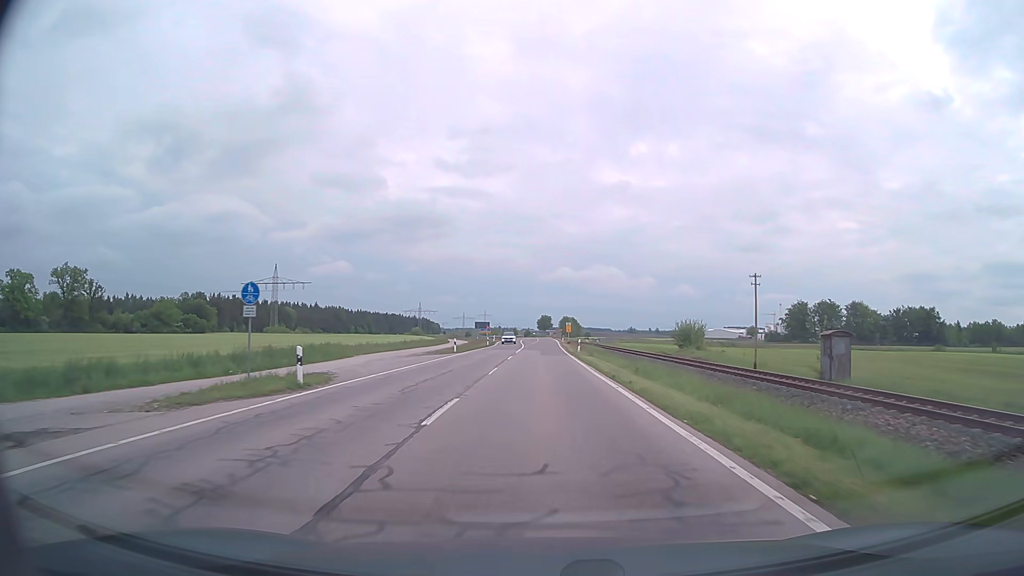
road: secondary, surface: asphalt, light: Day
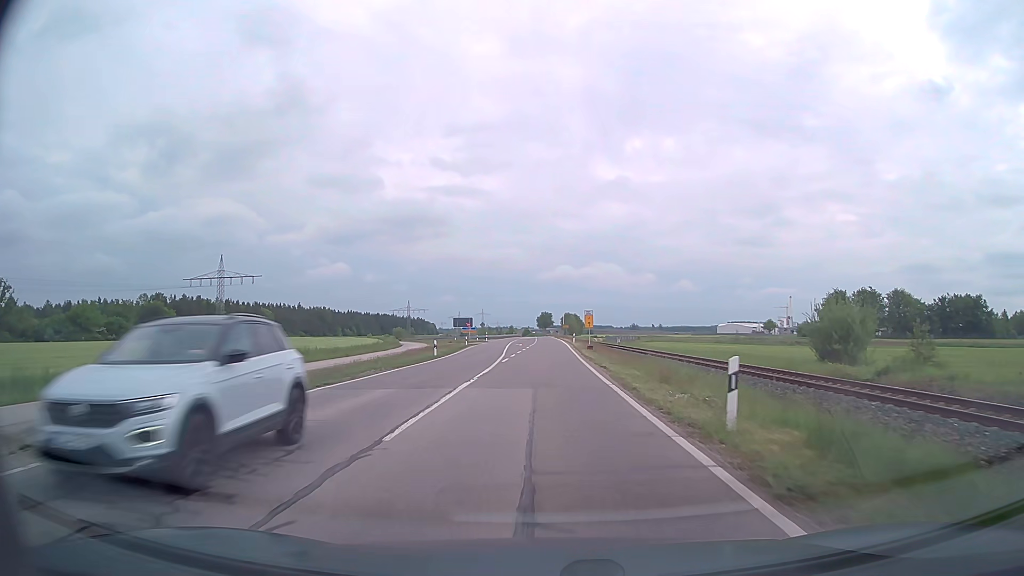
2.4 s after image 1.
(0.0, +38.9) m; 0°
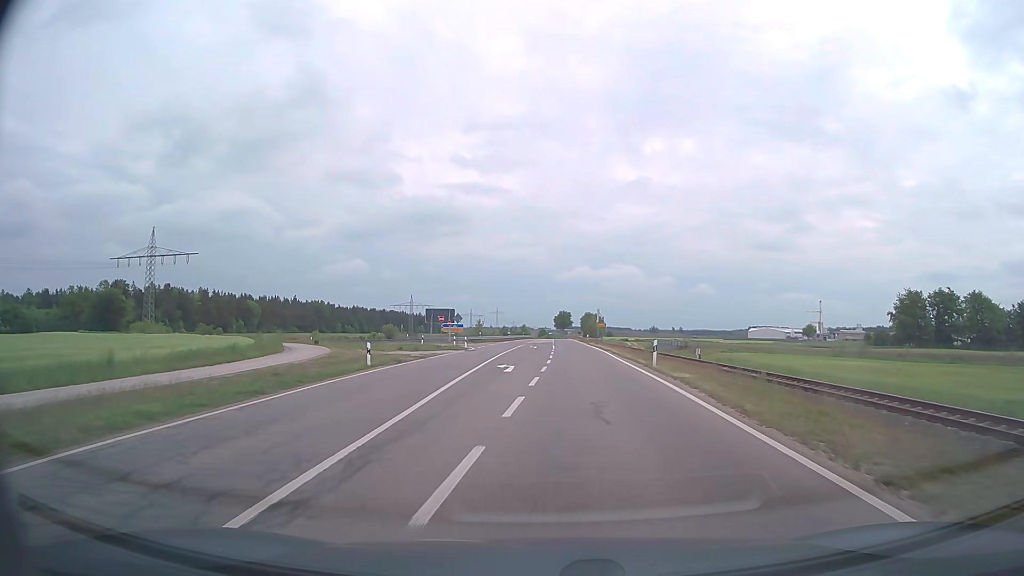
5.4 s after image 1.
(-0.4, +43.8) m; -1°
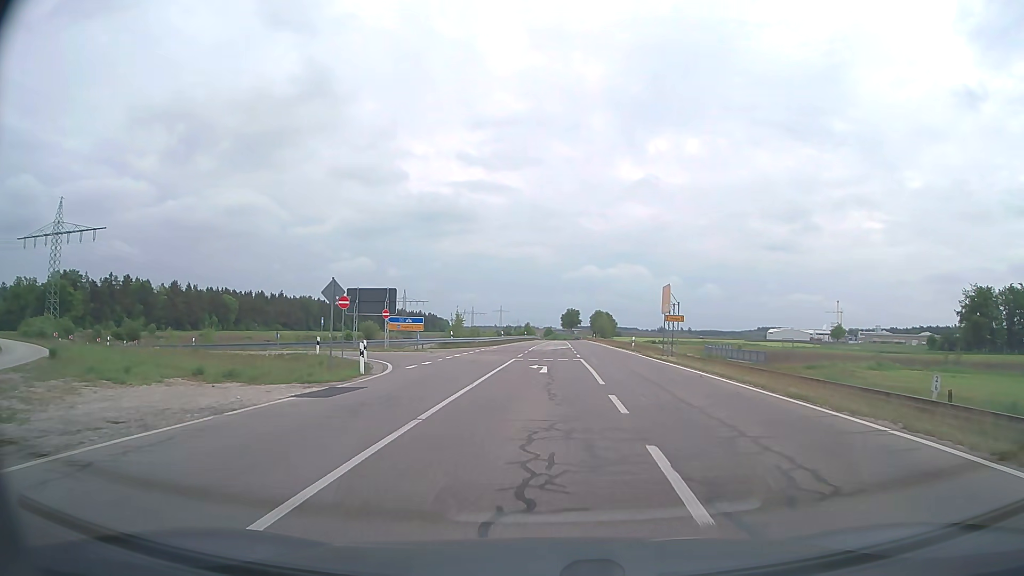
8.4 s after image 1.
(-0.6, +35.5) m; -1°
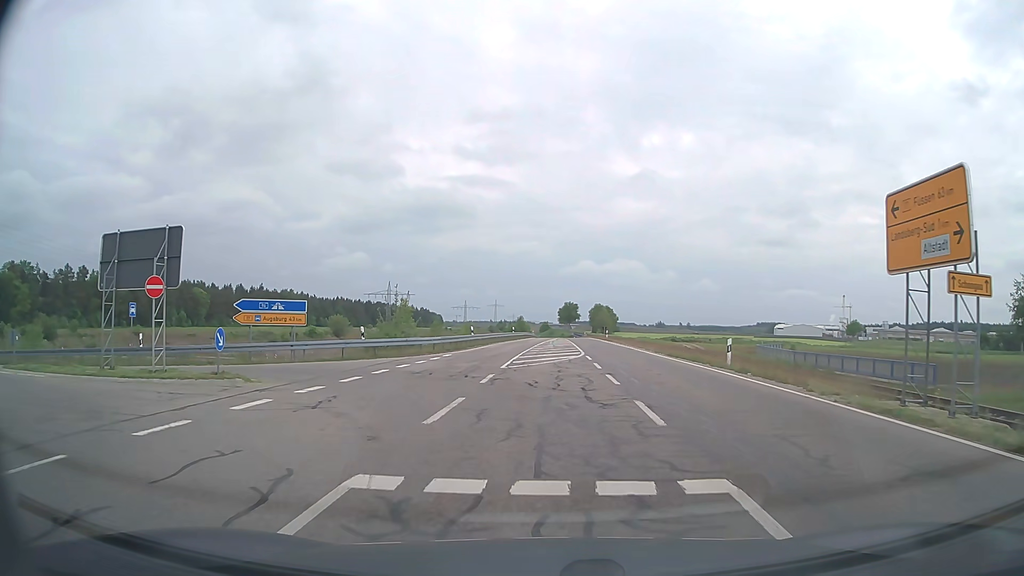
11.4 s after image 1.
(+0.3, +26.3) m; 0°
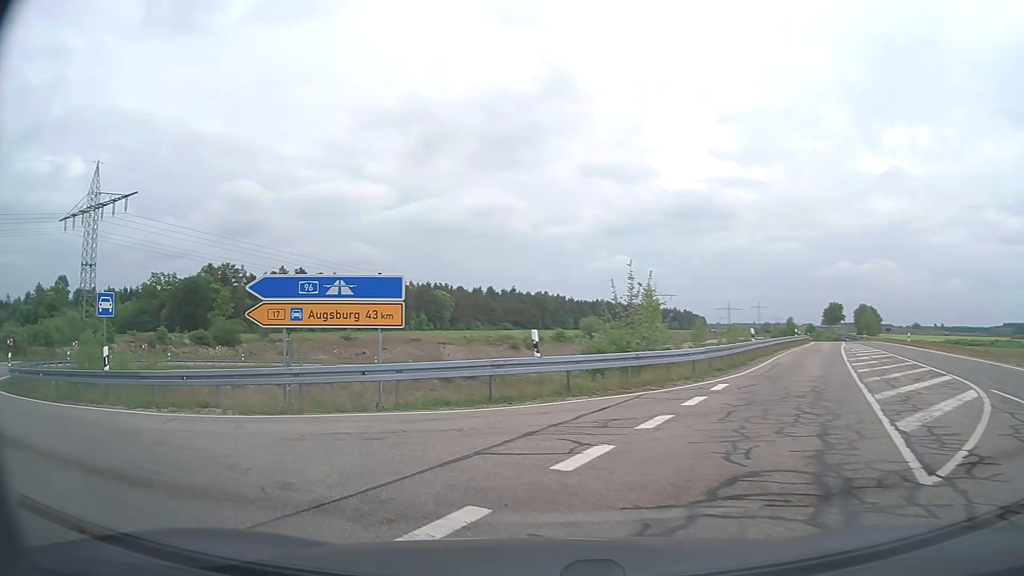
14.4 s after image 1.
(-1.7, +16.1) m; -21°
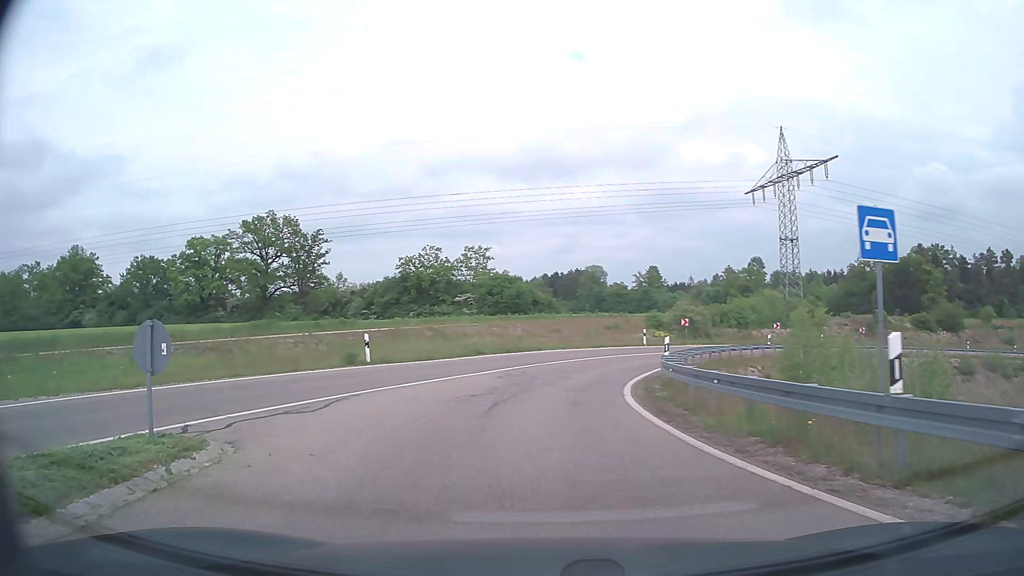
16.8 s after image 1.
(-5.5, +8.7) m; -62°
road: trunk_link
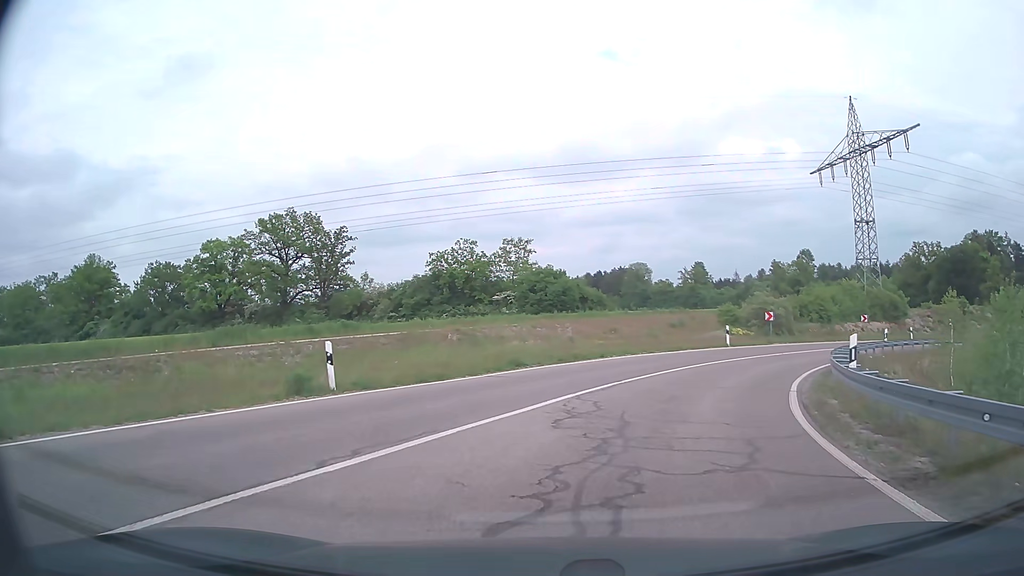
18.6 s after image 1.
(-0.8, +9.5) m; -4°
(+1, +10) (+5, +19) (+10, +28) (+16, +35) (+24, +42) (+33, +46) (+43, +49) (+52, +51) (+62, +51) (+72, +49) m
